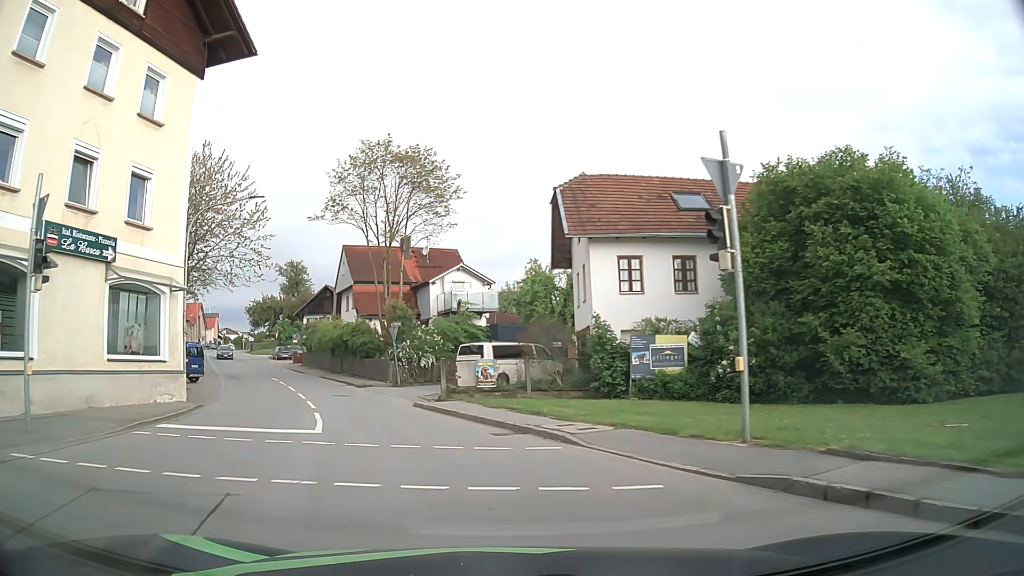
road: secondary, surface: asphalt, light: Day
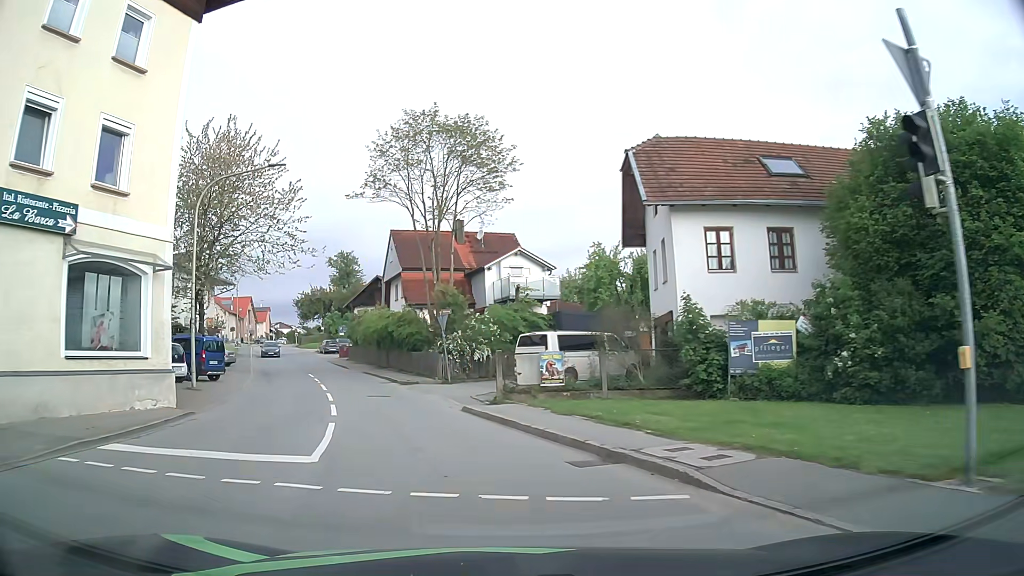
(-0.2, +4.2) m; -5°
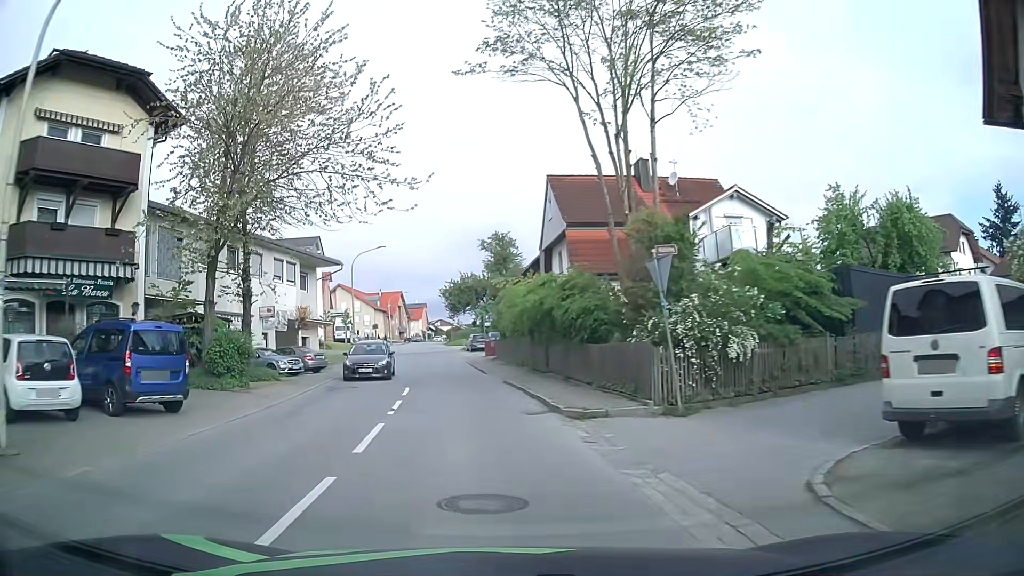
(-1.9, +15.7) m; -14°
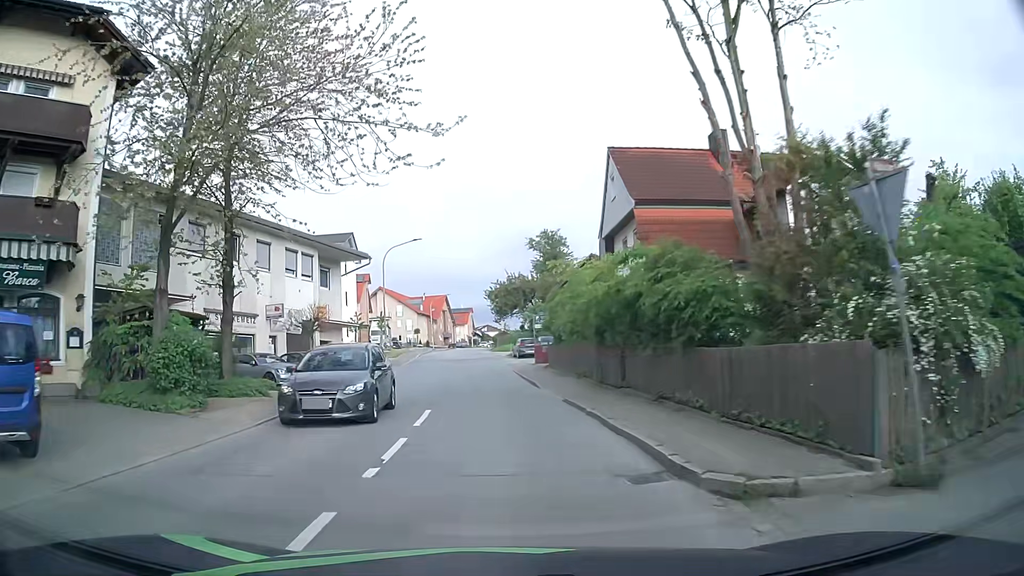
(-0.3, +6.3) m; -4°
(0, +10) (0, +20) (-1, +30) (-2, +40) (-2, +50) (-3, +60) (-4, +70) (-4, +80) (-4, +90) (-4, +100) m
